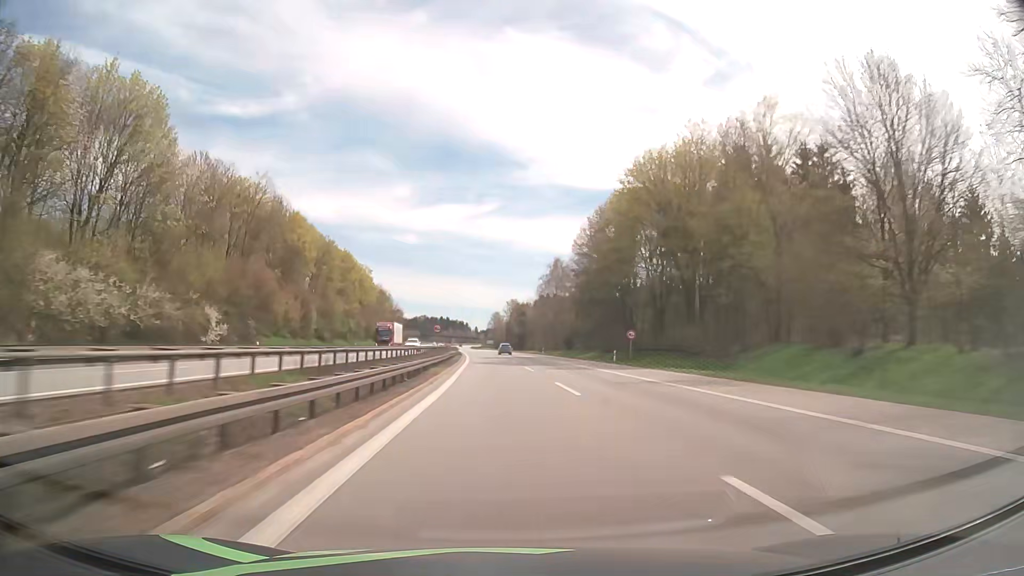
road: motorway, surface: asphalt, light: Day
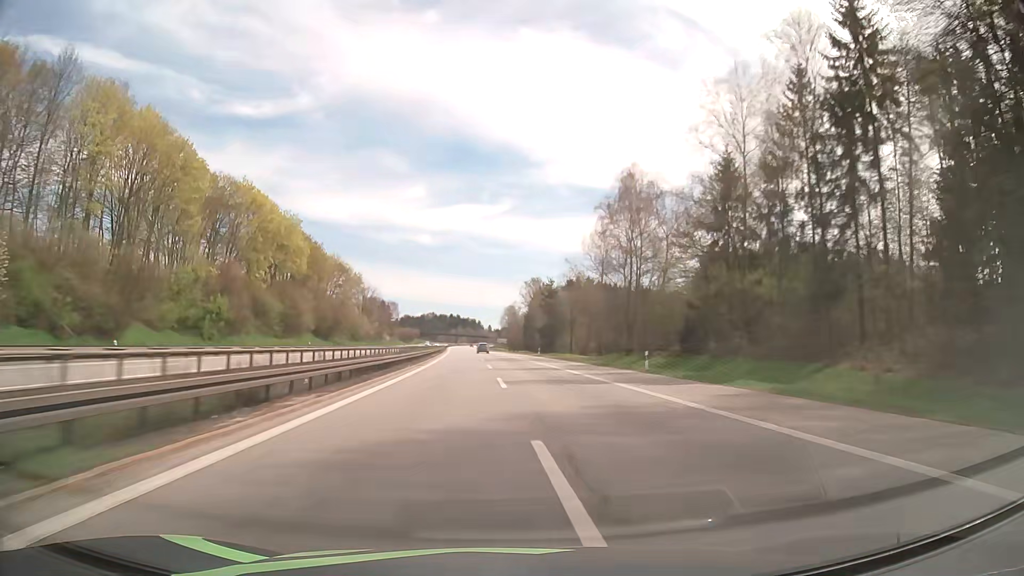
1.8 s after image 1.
(-0.6, +69.1) m; -1°
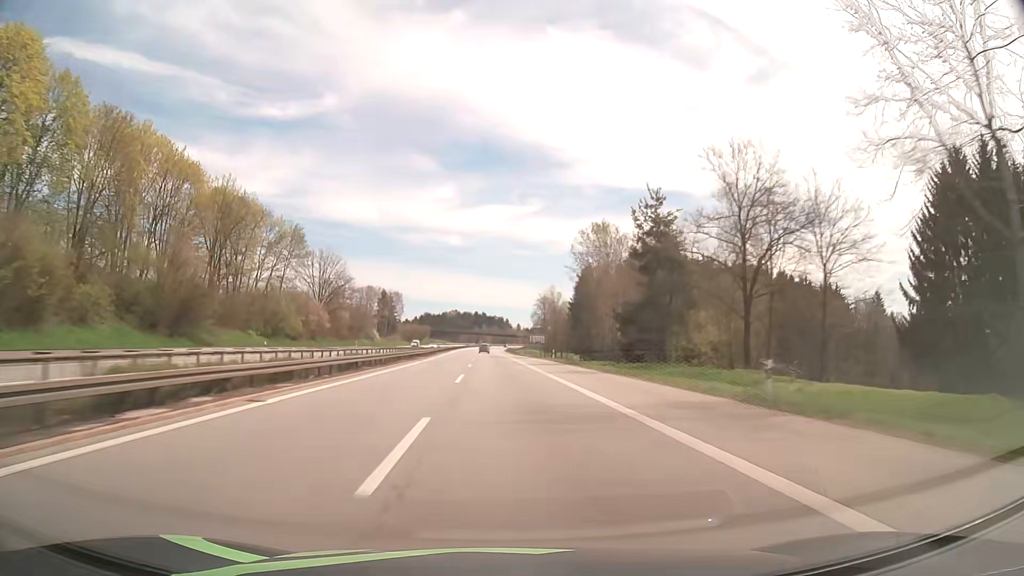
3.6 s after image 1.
(-1.4, +68.7) m; -3°
(0, +10) (0, +20) (0, +30) (0, +40) (-1, +50) (-1, +60) (-1, +70) (-2, +80) (-2, +90) (-3, +100) m
